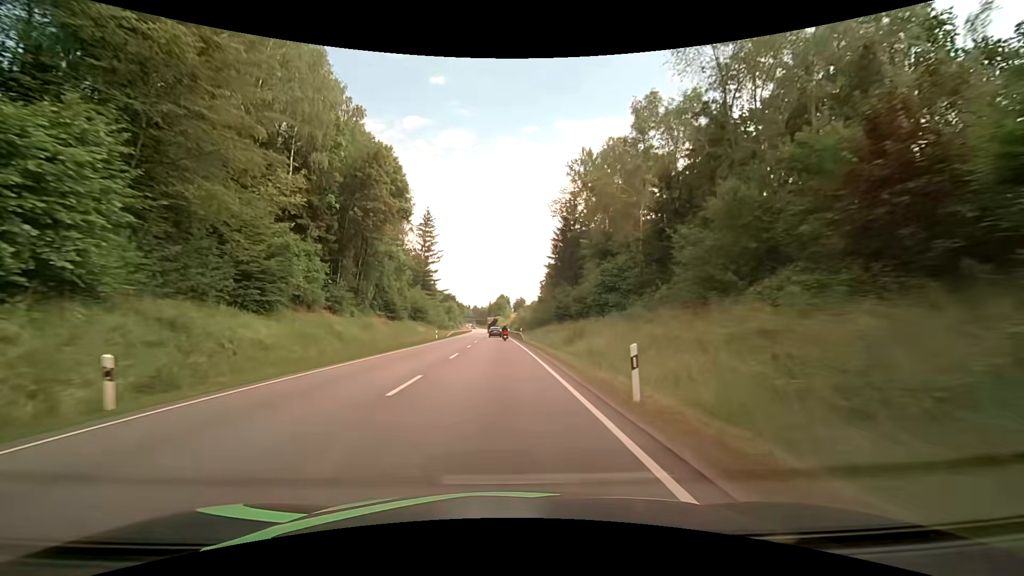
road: primary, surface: asphalt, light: Day
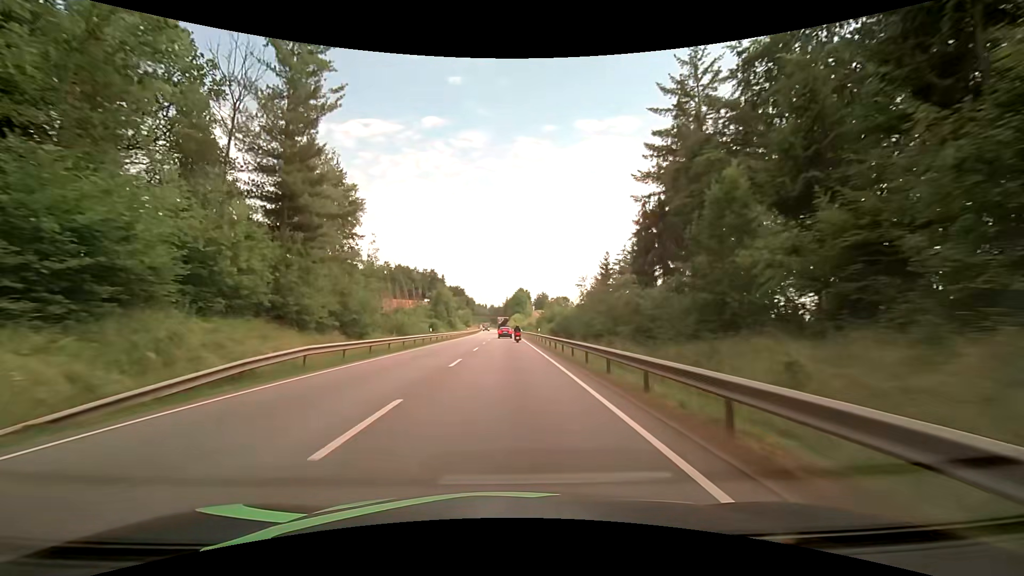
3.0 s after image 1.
(-1.4, +64.4) m; -3°
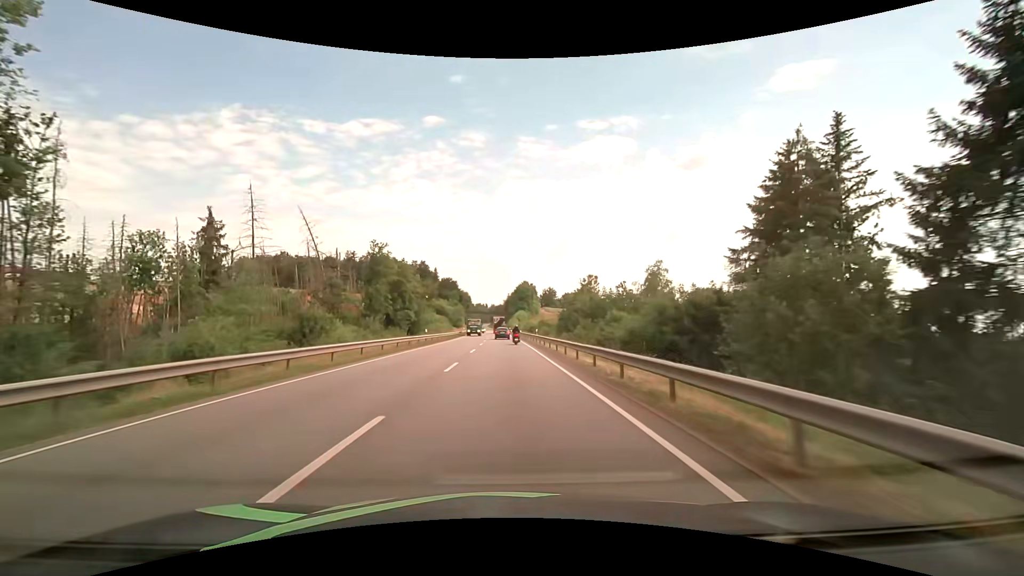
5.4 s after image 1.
(+0.3, +49.4) m; 0°
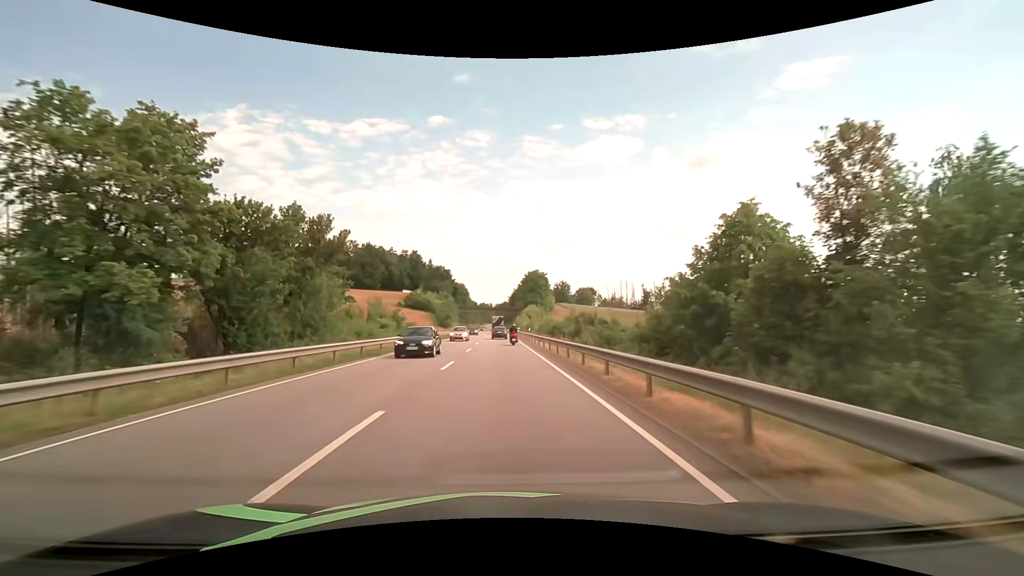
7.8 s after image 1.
(-0.1, +47.2) m; 0°
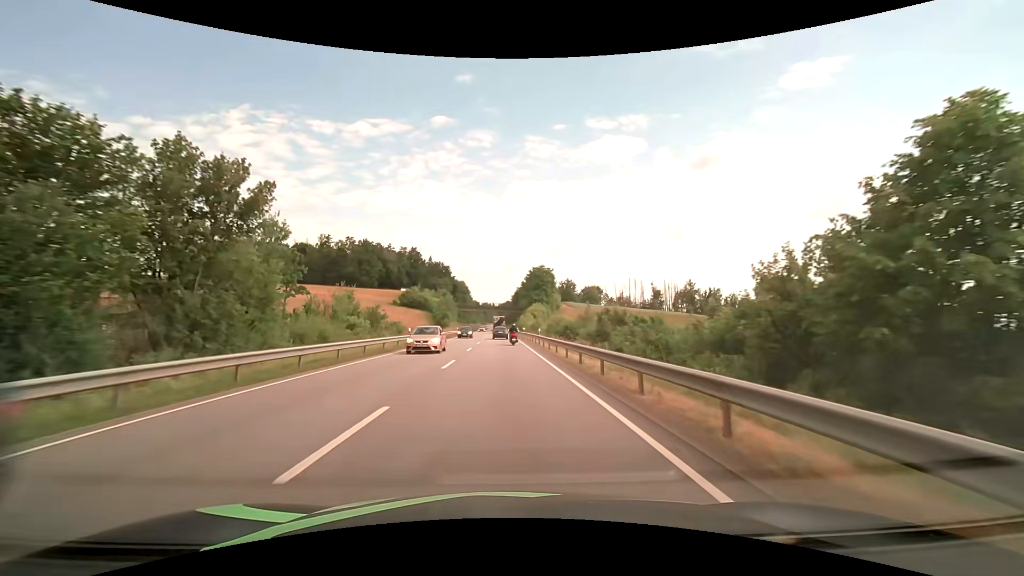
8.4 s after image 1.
(0.0, +11.5) m; 0°
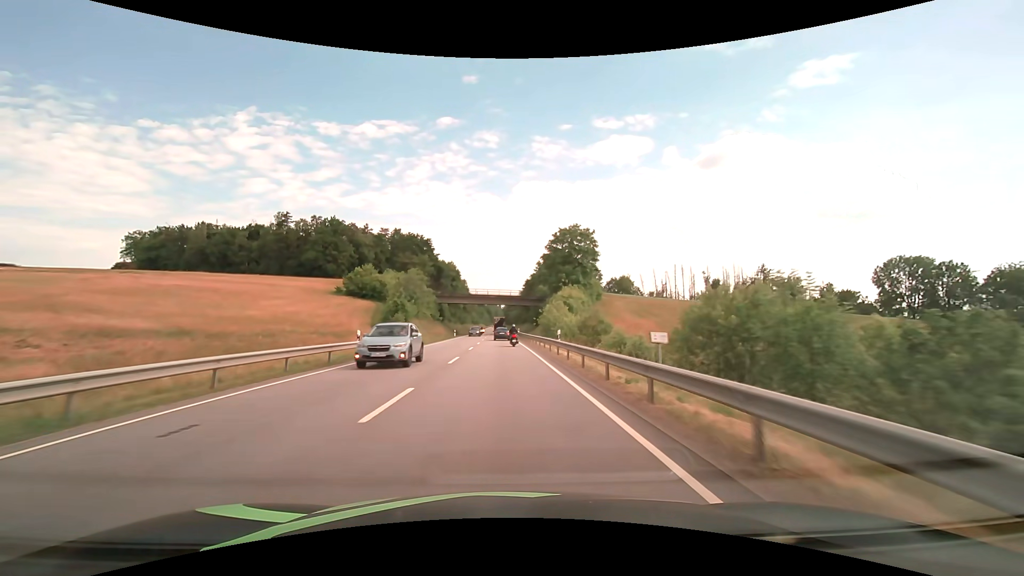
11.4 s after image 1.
(-0.4, +57.1) m; -1°
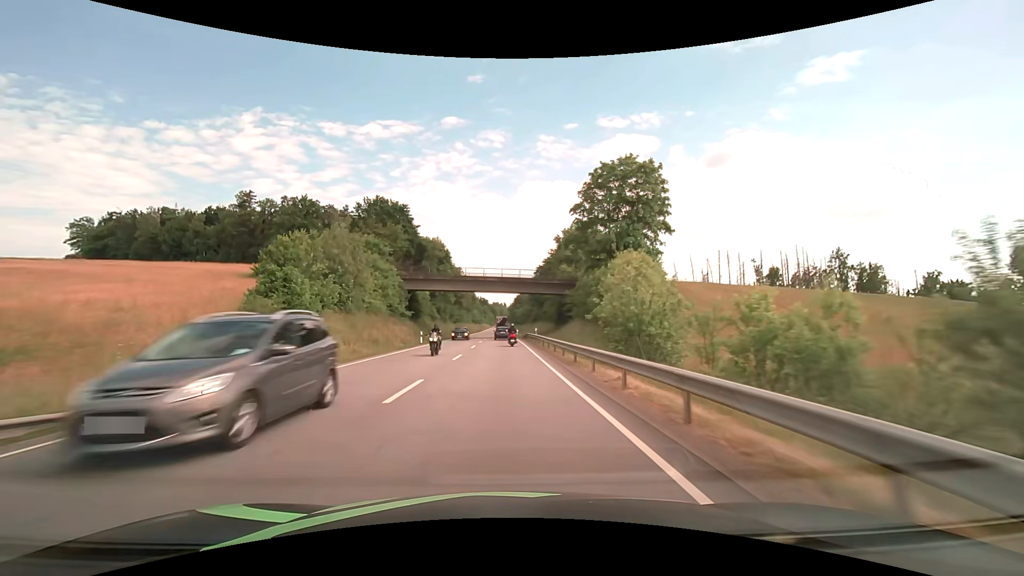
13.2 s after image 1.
(-0.2, +34.0) m; -1°
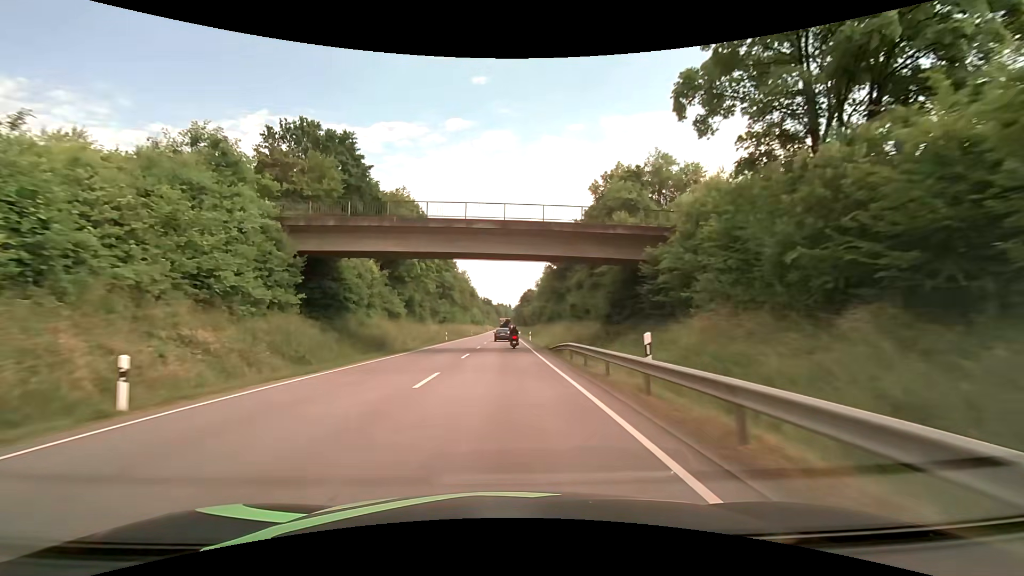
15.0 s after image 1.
(-0.2, +33.5) m; -1°
(0, +10) (0, +20) (0, +30) (0, +40) (0, +50) (0, +60) (0, +70) (0, +80) (0, +90) (0, +100) m
